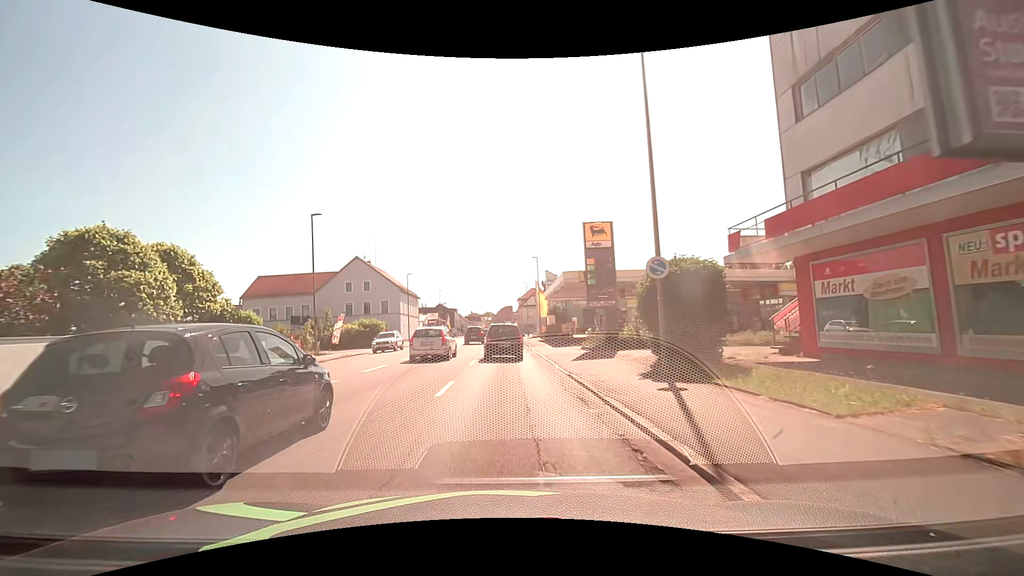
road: tertiary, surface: asphalt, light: Day
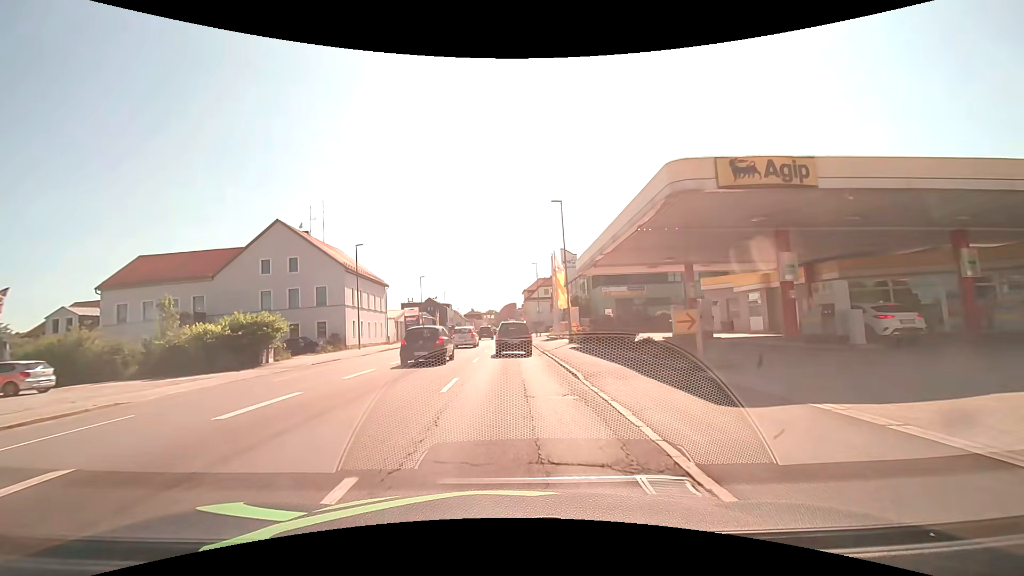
(-0.1, +26.8) m; -1°
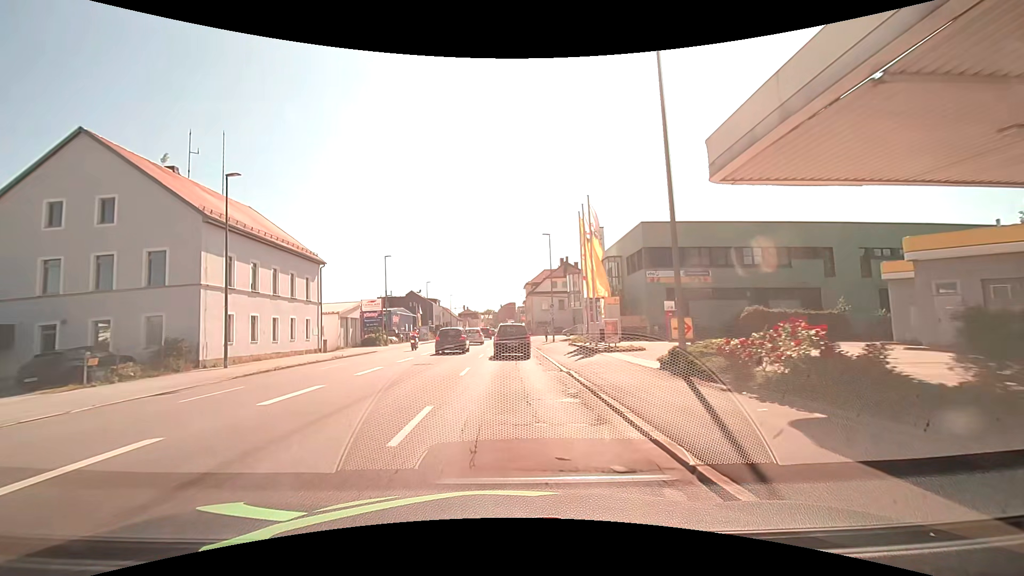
(0.0, +22.7) m; 0°
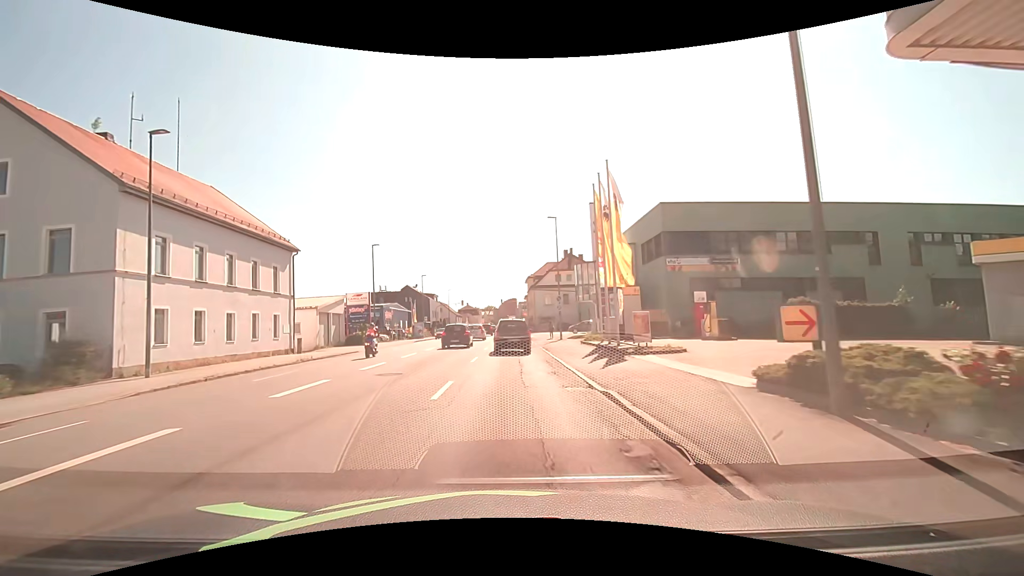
(0.0, +5.7) m; 0°
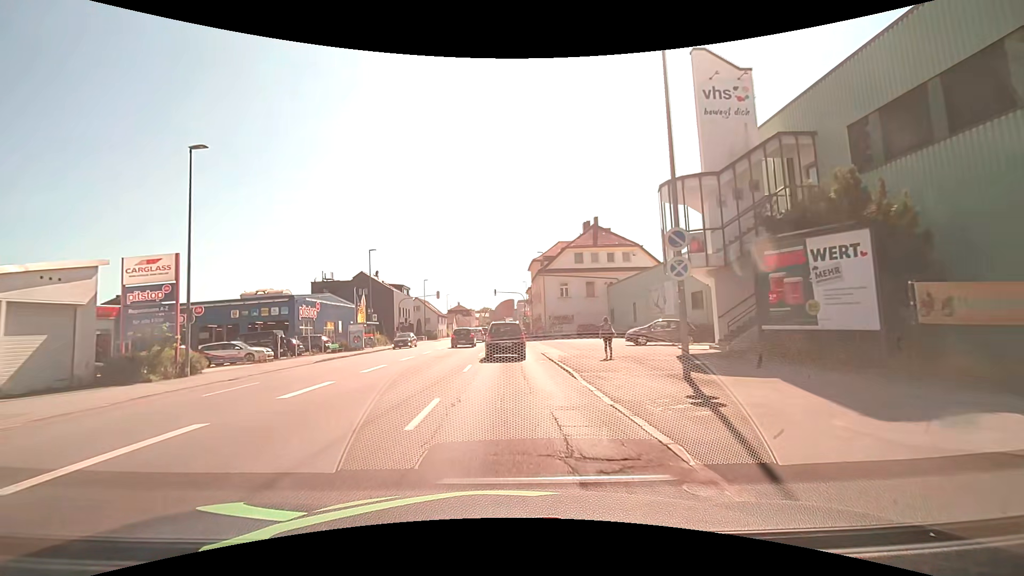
(+0.1, +29.6) m; 0°
(0, +10) (0, +20) (0, +30) (0, +40) (0, +50) (0, +60) (0, +70) (0, +80) (0, +90) (0, +100) m
